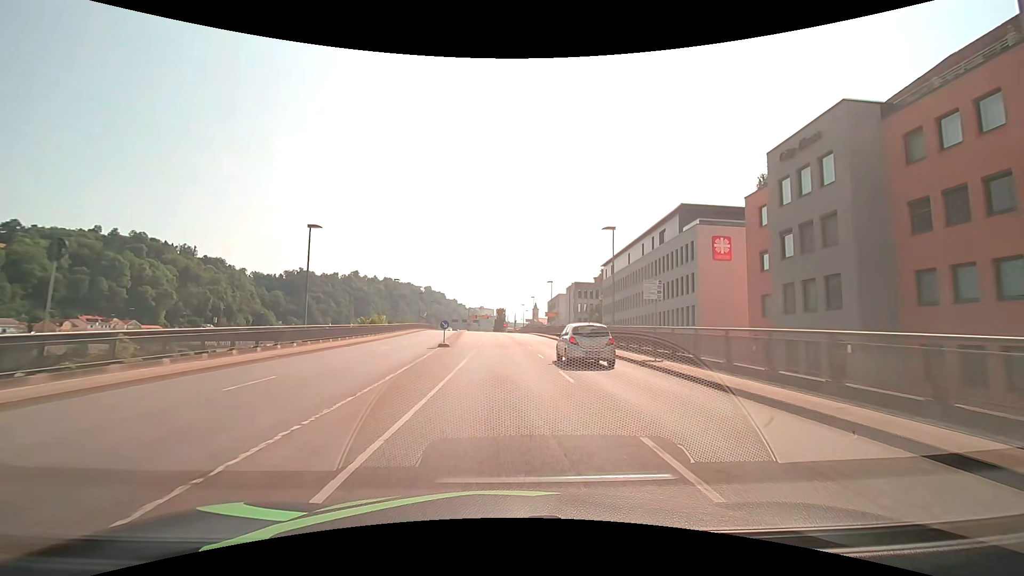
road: primary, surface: asphalt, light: Day
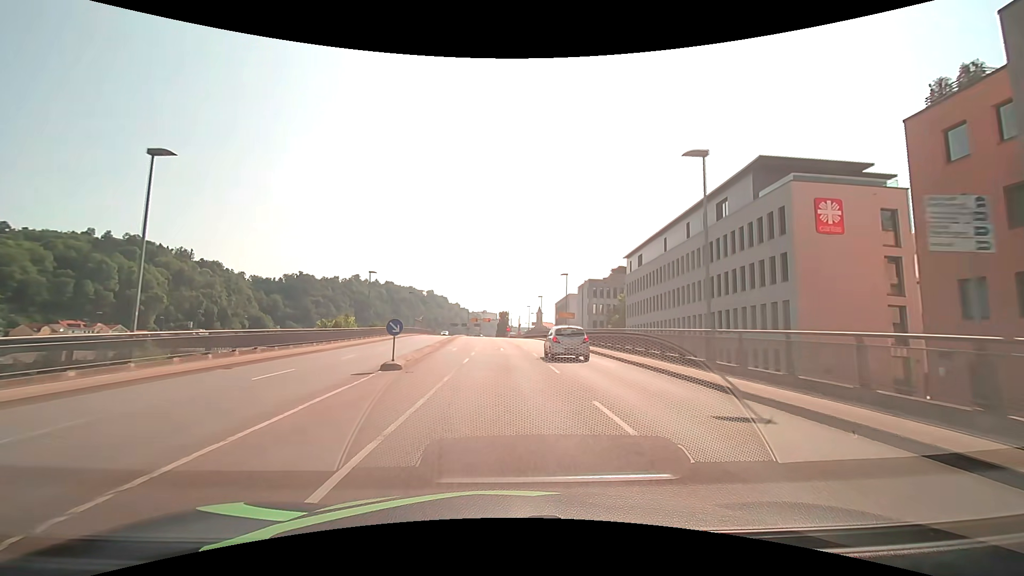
(-0.1, +15.0) m; -1°
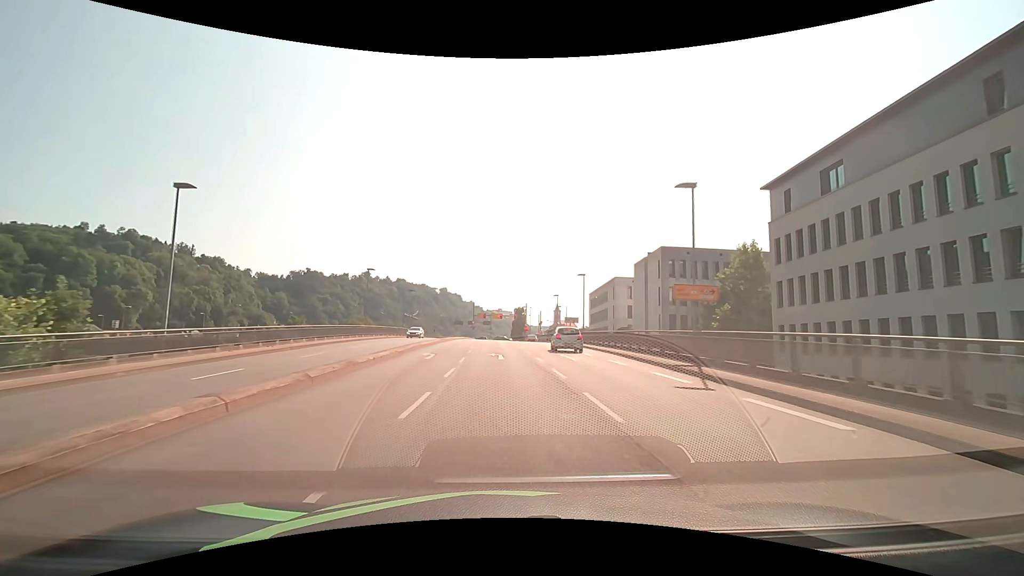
(-0.2, +36.4) m; -2°
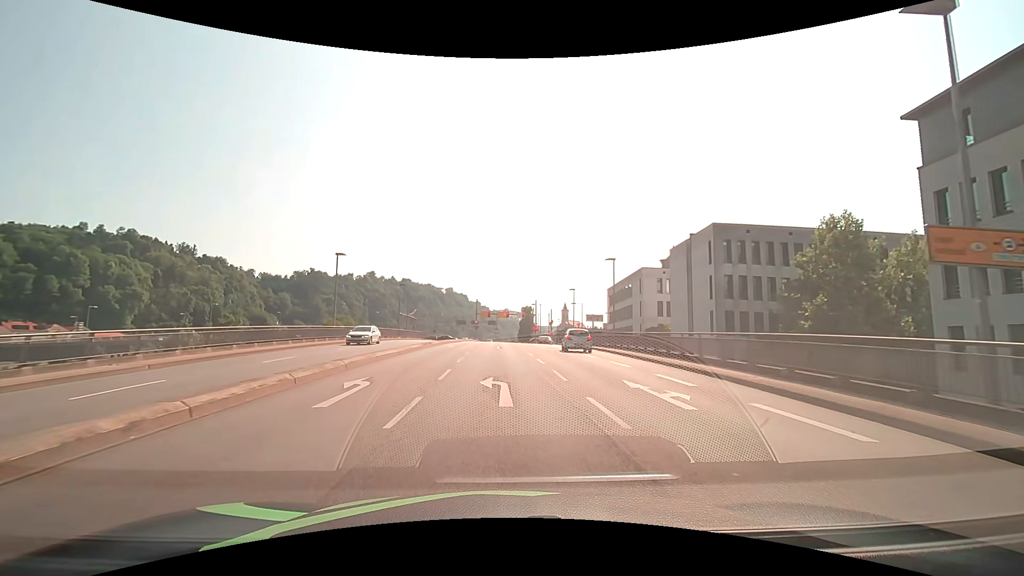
(0.0, +12.6) m; -1°
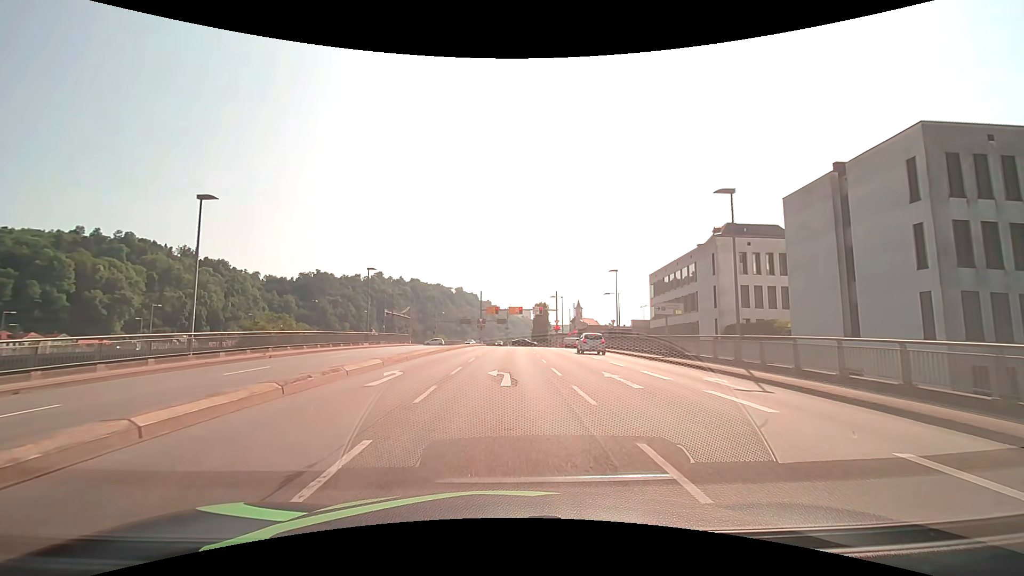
(-0.1, +21.4) m; -1°
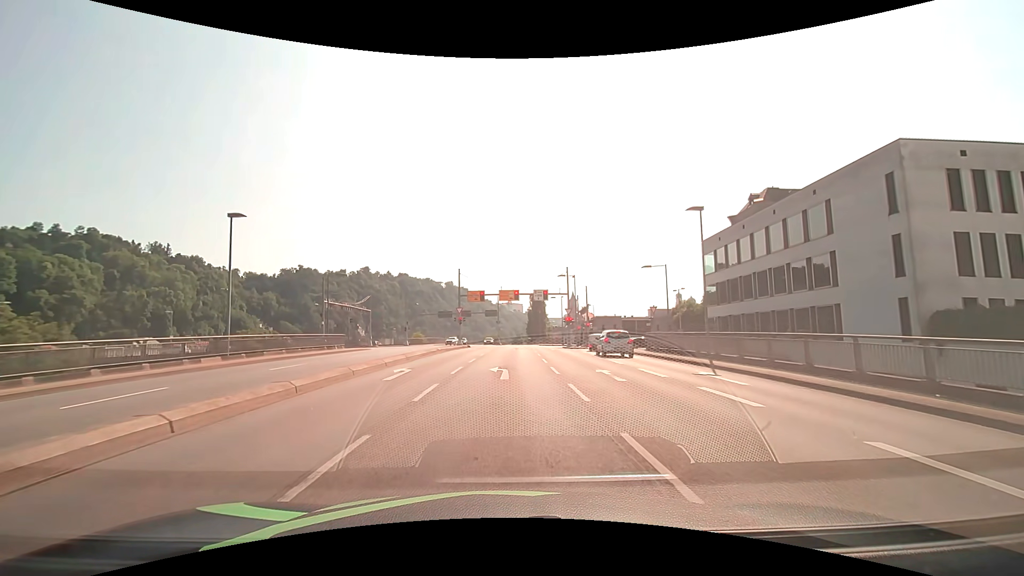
(+0.1, +23.7) m; +1°
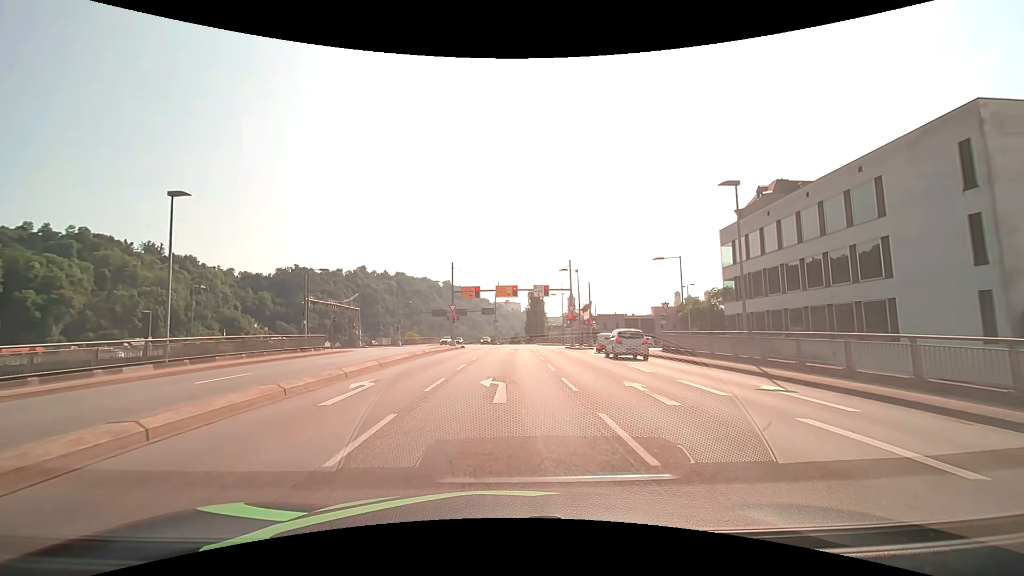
(0.0, +4.4) m; 0°
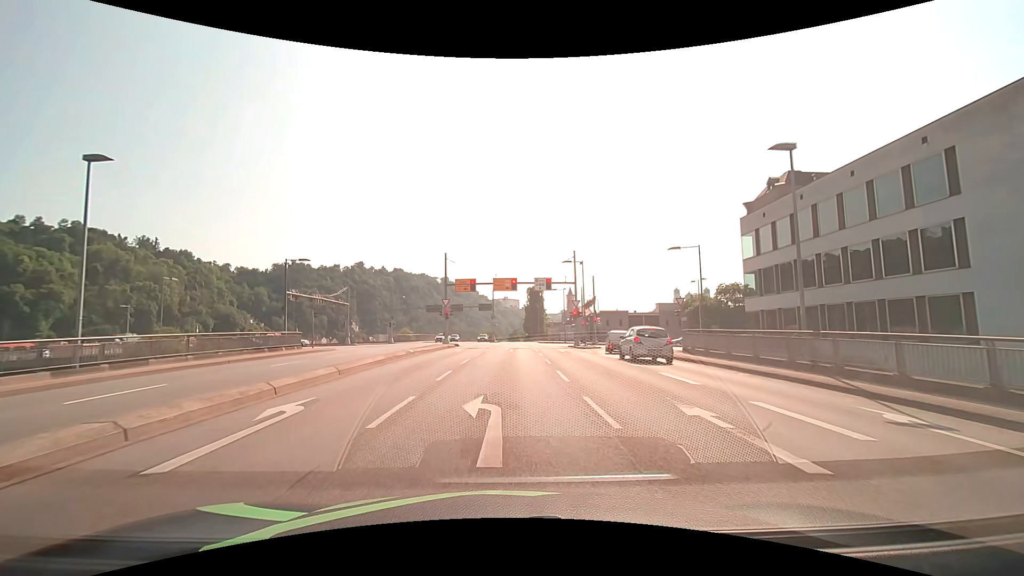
(0.0, +4.3) m; 0°
(0, +10) (0, +20) (0, +30) (0, +40) (0, +50) (-1, +60) (-5, +69) (-13, +74) (-23, +76) (-33, +76) m
